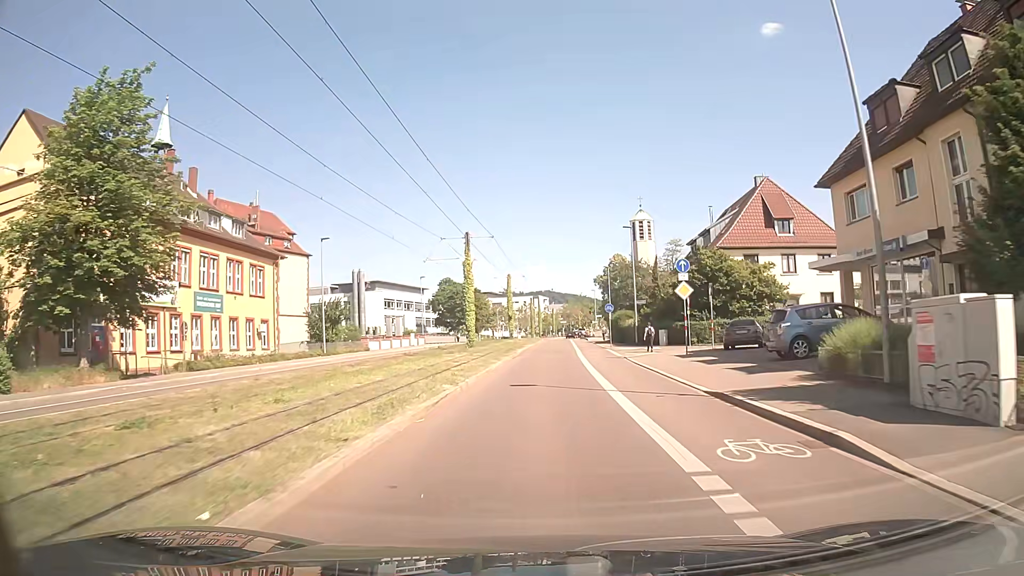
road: secondary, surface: asphalt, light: Day
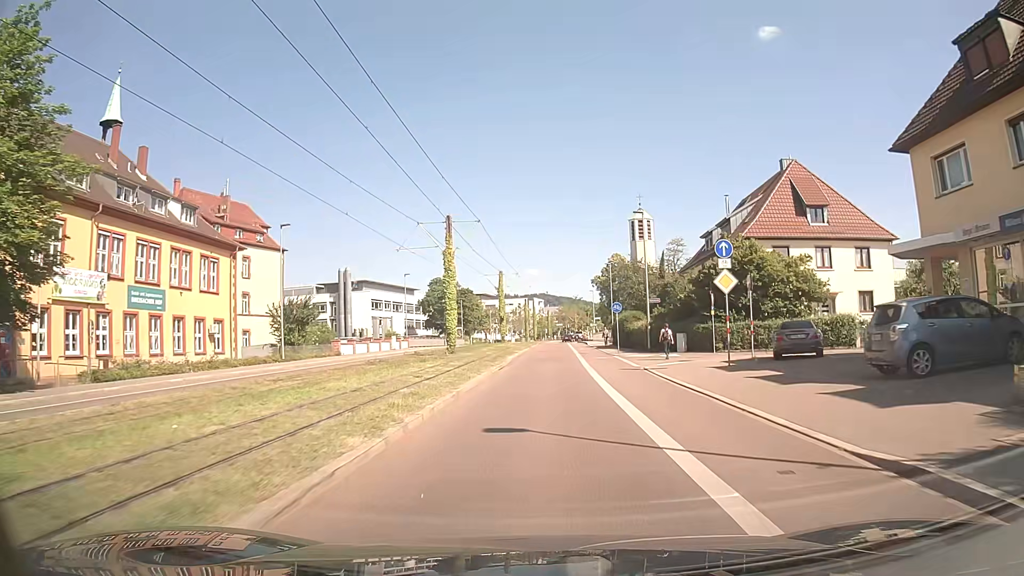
(0.0, +7.2) m; 0°
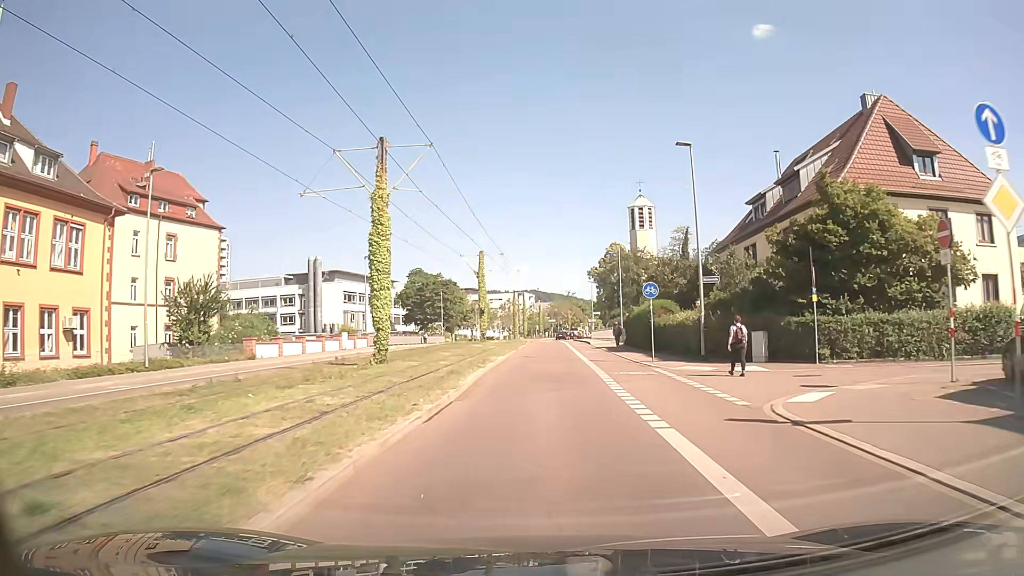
(+0.1, +14.6) m; +1°
(0, +10) (0, +20) (0, +30) (+1, +40) (+1, +50) (+1, +60) (+1, +70) (+2, +80) (+2, +90) (+3, +100) m
